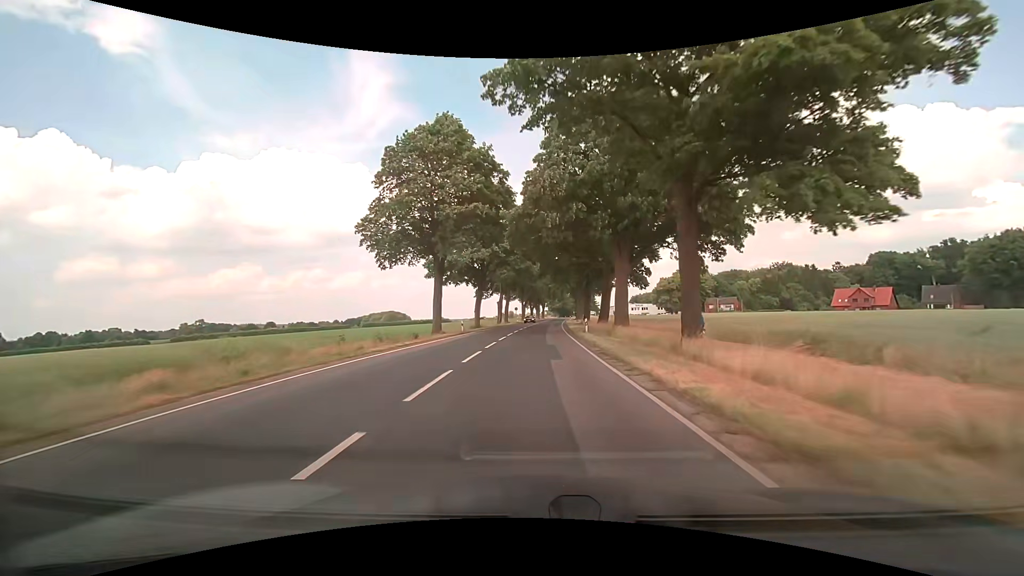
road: secondary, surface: asphalt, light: Day
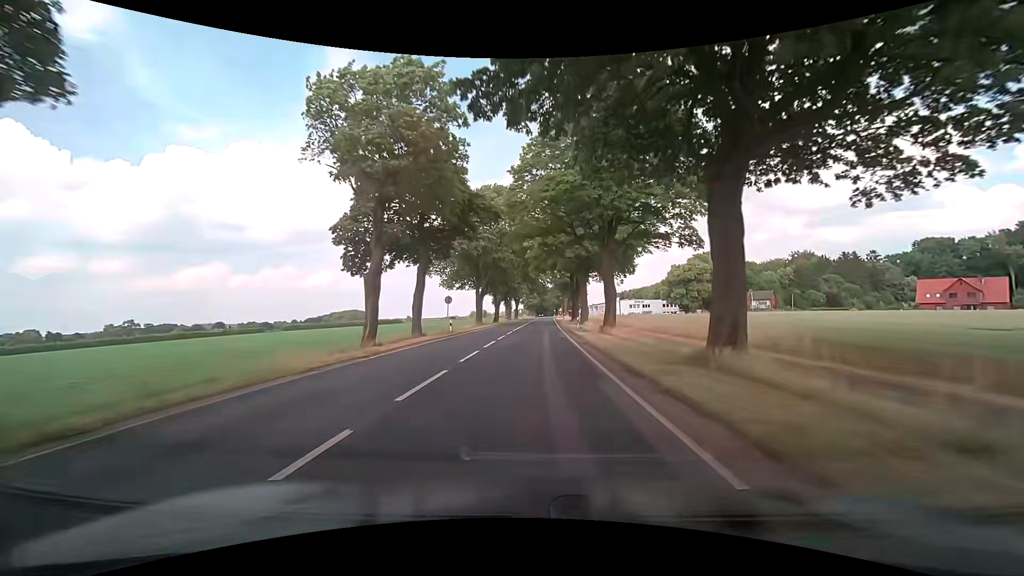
(+1.3, +53.8) m; +3°
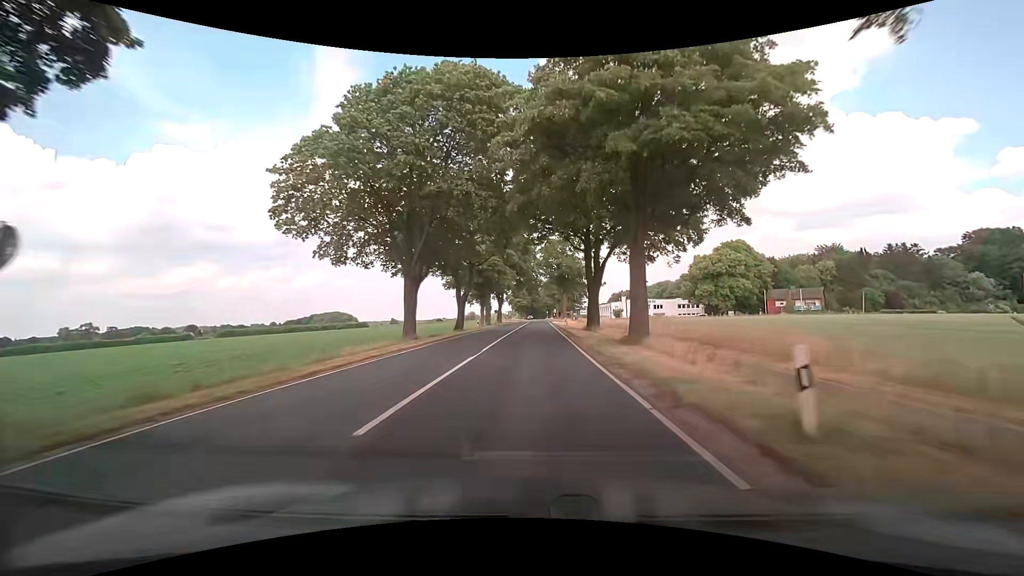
(+0.5, +32.2) m; +1°
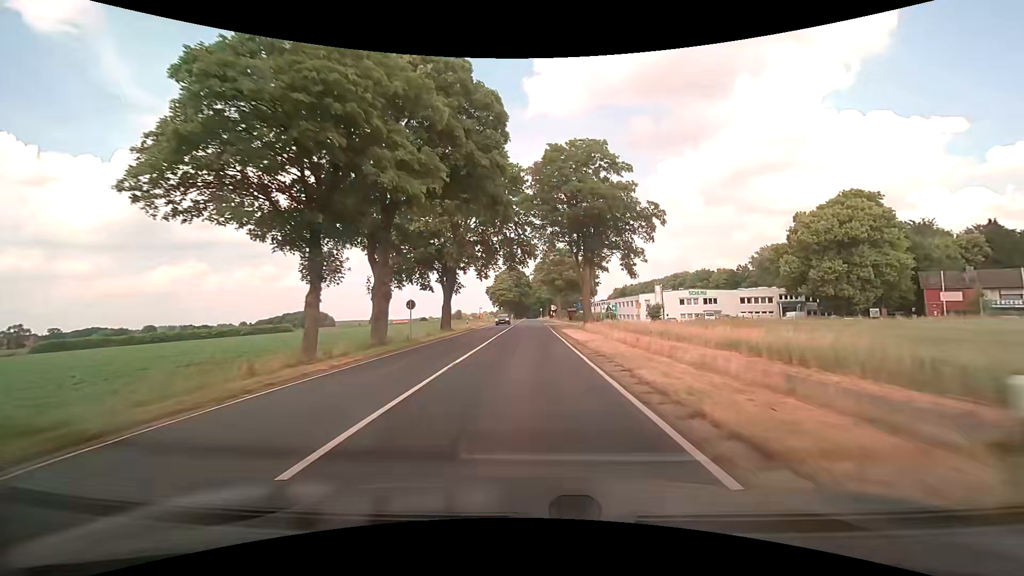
(+0.9, +53.5) m; +2°
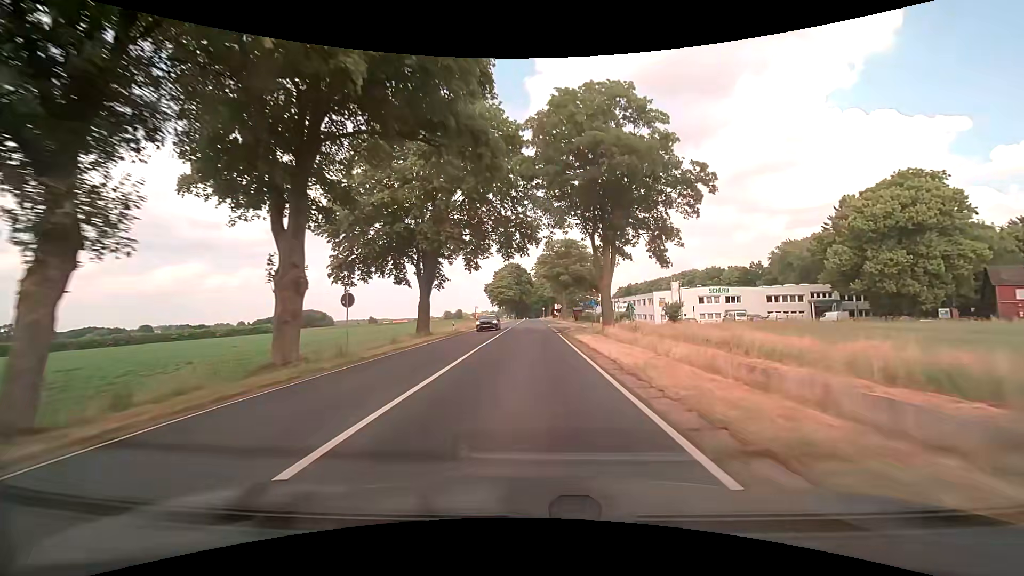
(-0.2, +10.7) m; -1°
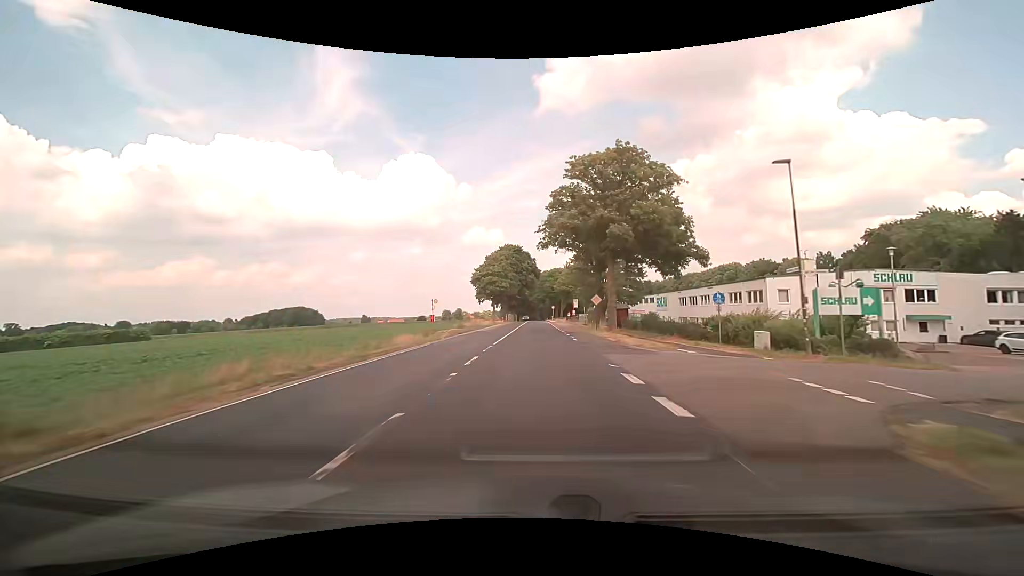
(-0.3, +42.7) m; -1°
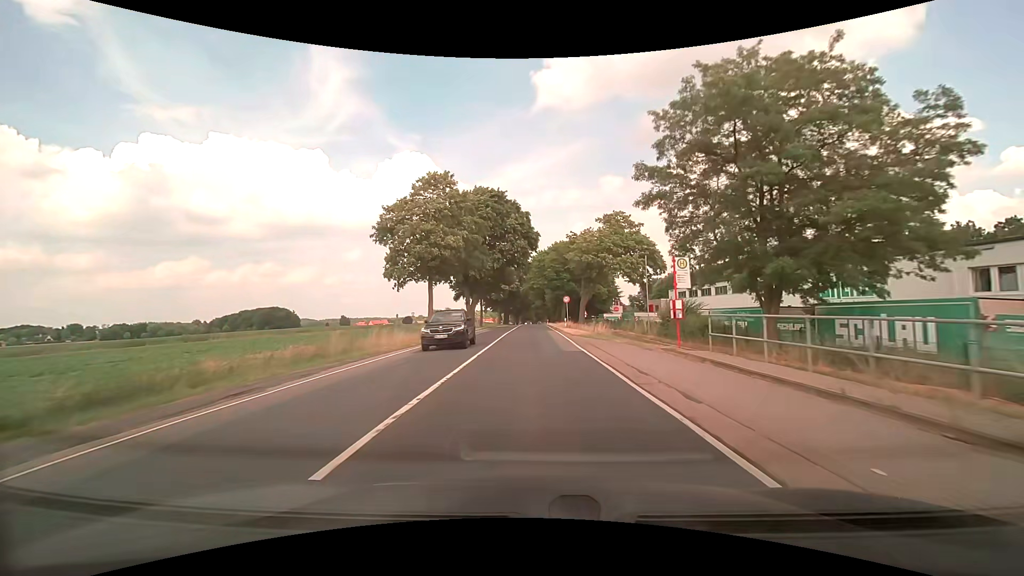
(+0.5, +53.3) m; +1°
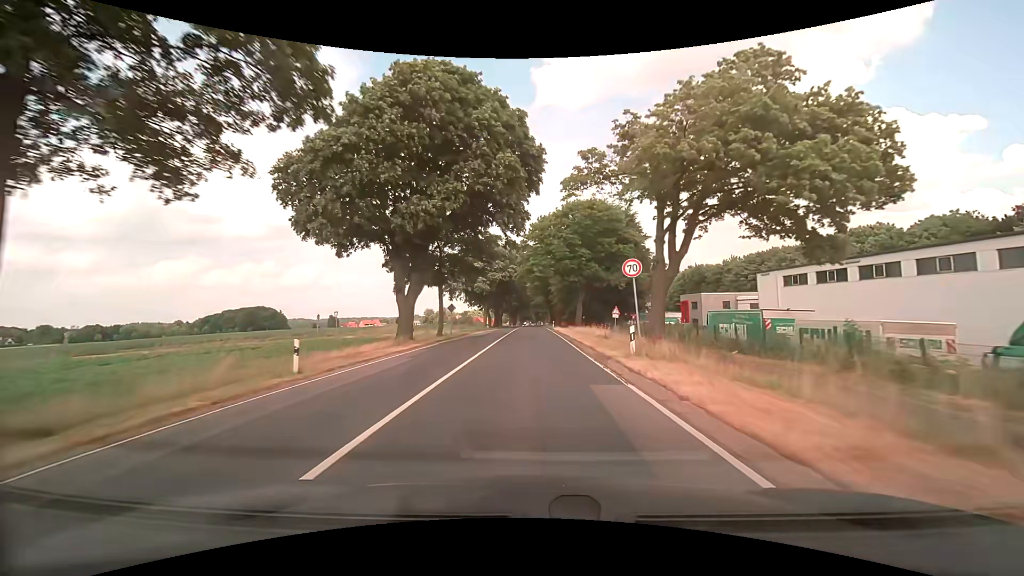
(0.0, +32.0) m; 0°
(0, +10) (0, +20) (0, +30) (0, +40) (0, +50) (0, +60) (0, +70) (0, +80) (0, +90) (0, +100) m
